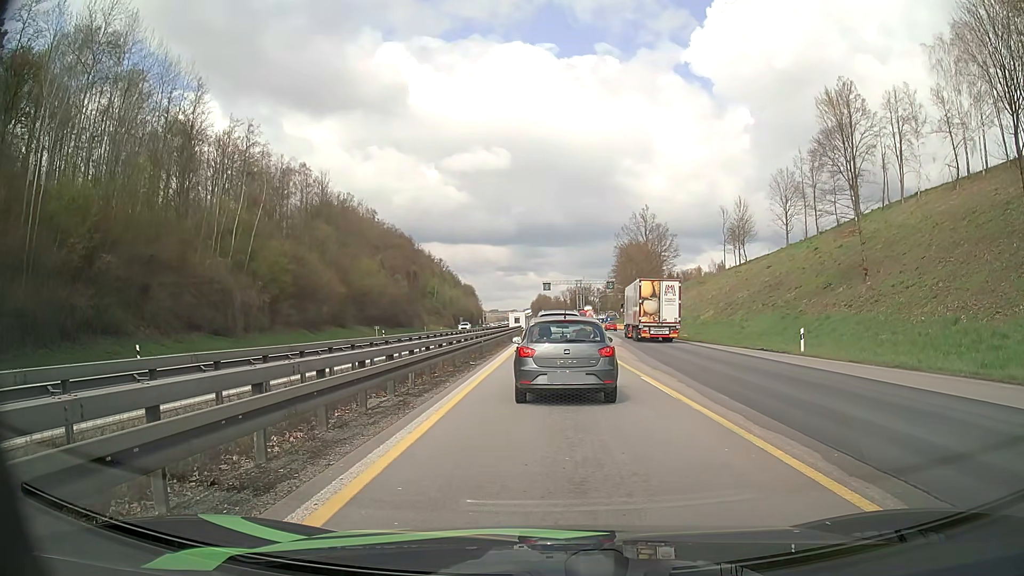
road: motorway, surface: asphalt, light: Day
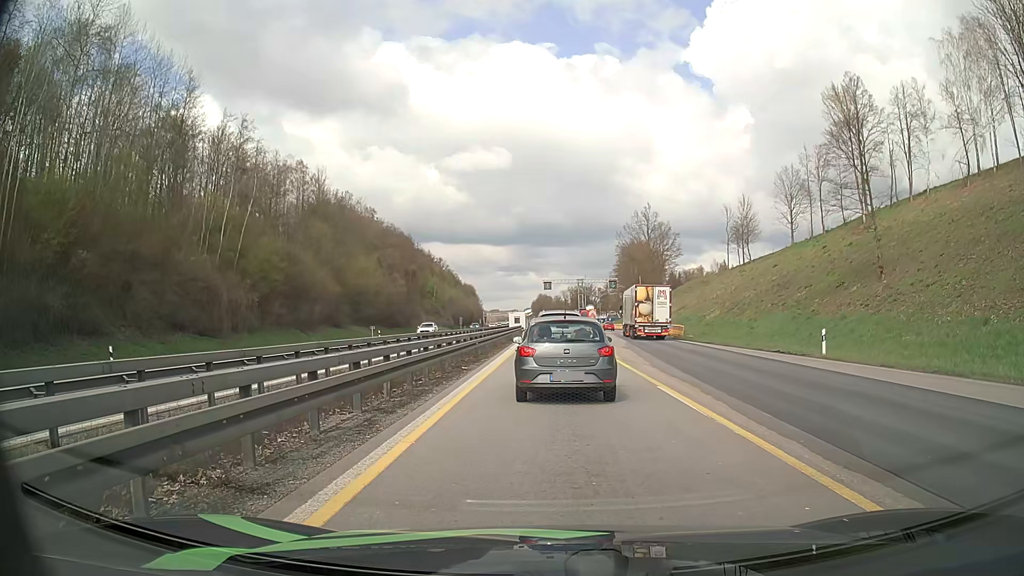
(0.0, +2.3) m; 0°
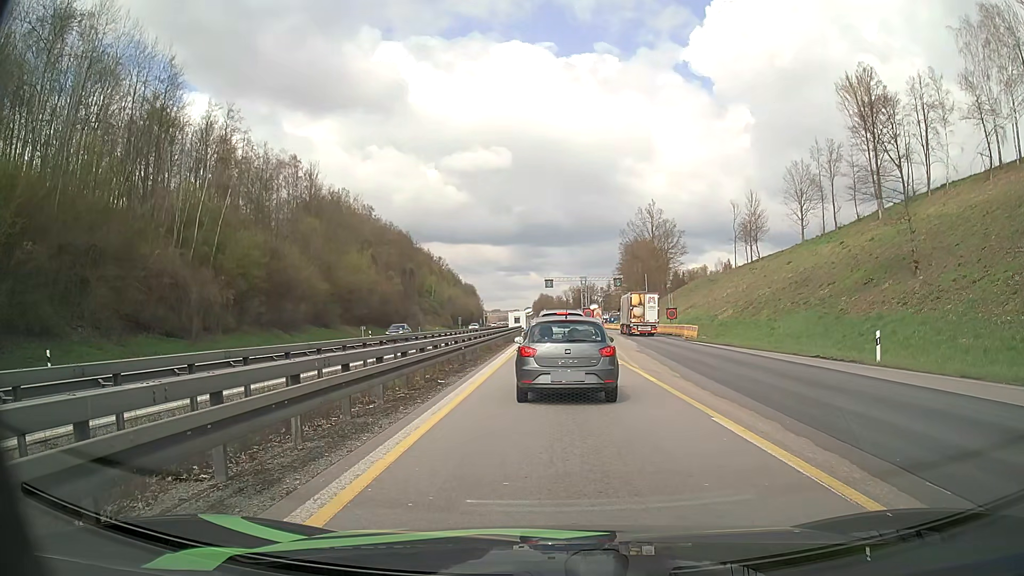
(+0.1, +4.6) m; +1°
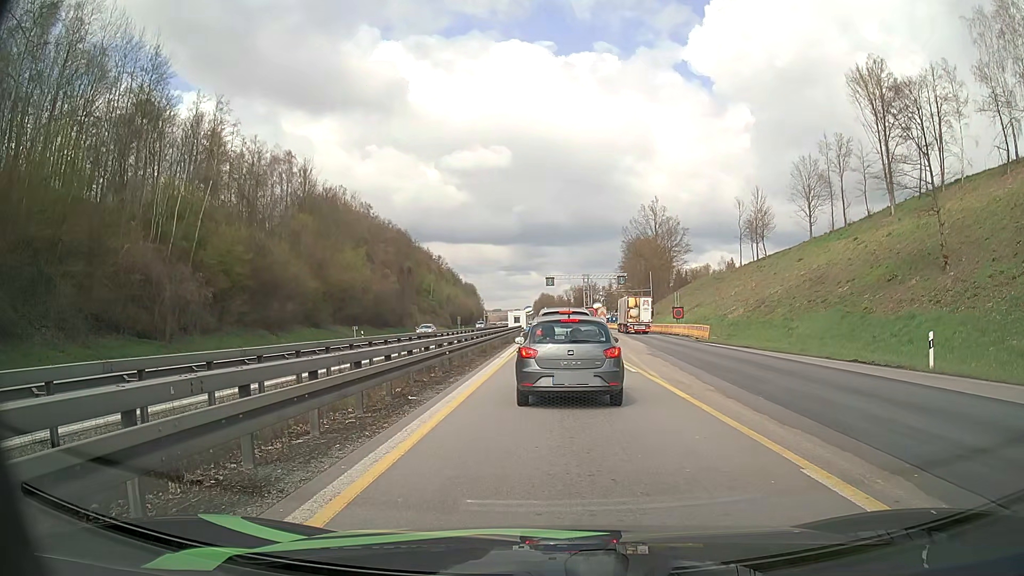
(0.0, +3.4) m; -2°
